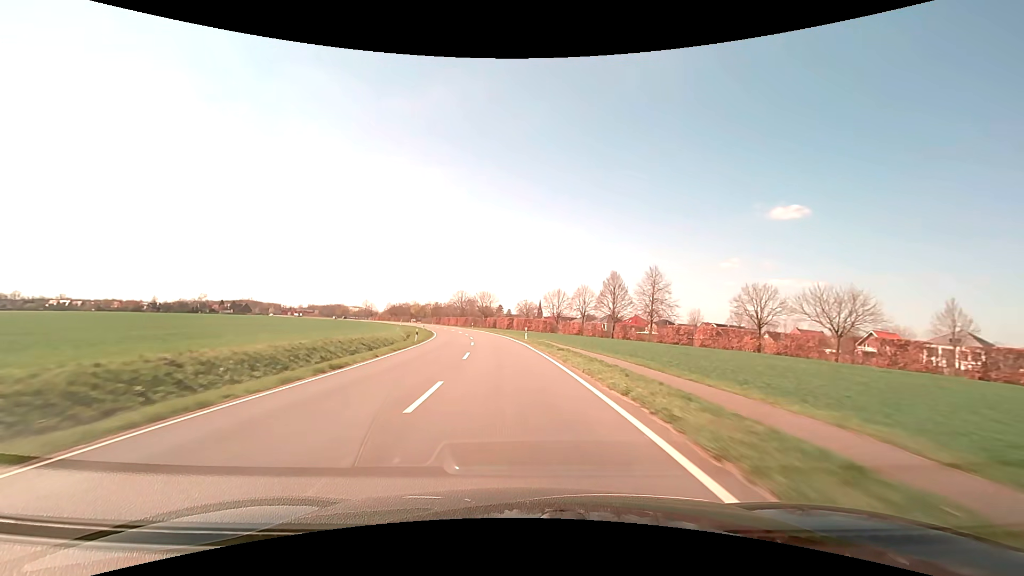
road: secondary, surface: asphalt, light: Day
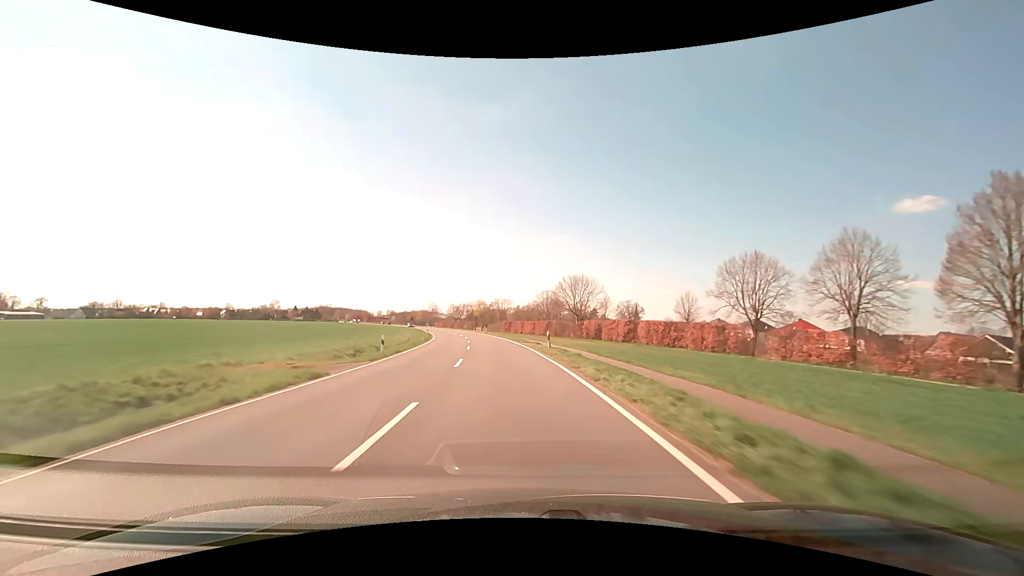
(-5.6, +63.1) m; -10°
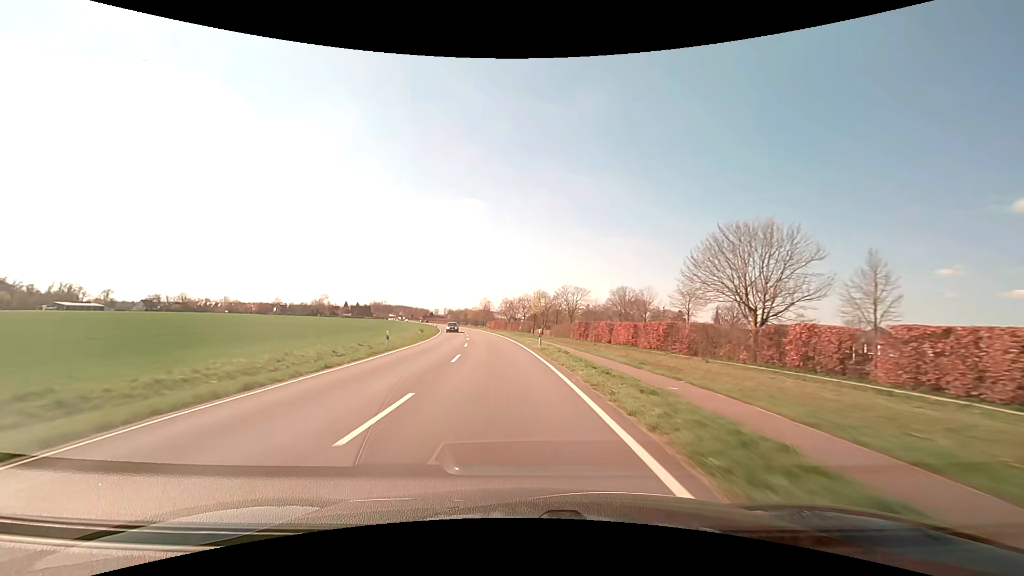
(-3.0, +47.4) m; -7°
(0, +10) (-1, +20) (-1, +30) (-2, +40) (-3, +50) (-5, +60) (-6, +70) (-8, +80) (-10, +89) (-11, +99) m
